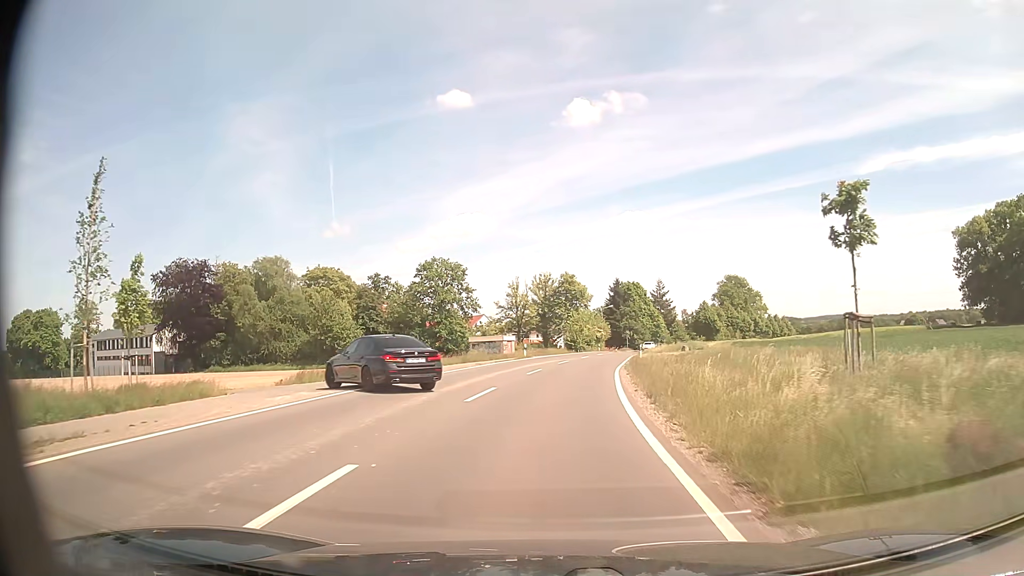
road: tertiary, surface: asphalt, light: Day
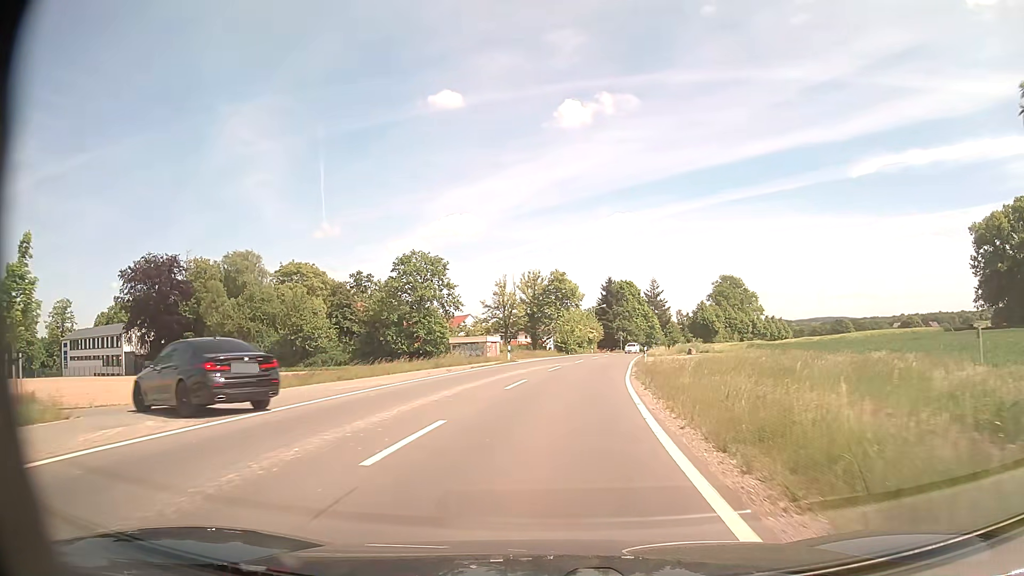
(0.0, +7.8) m; +1°
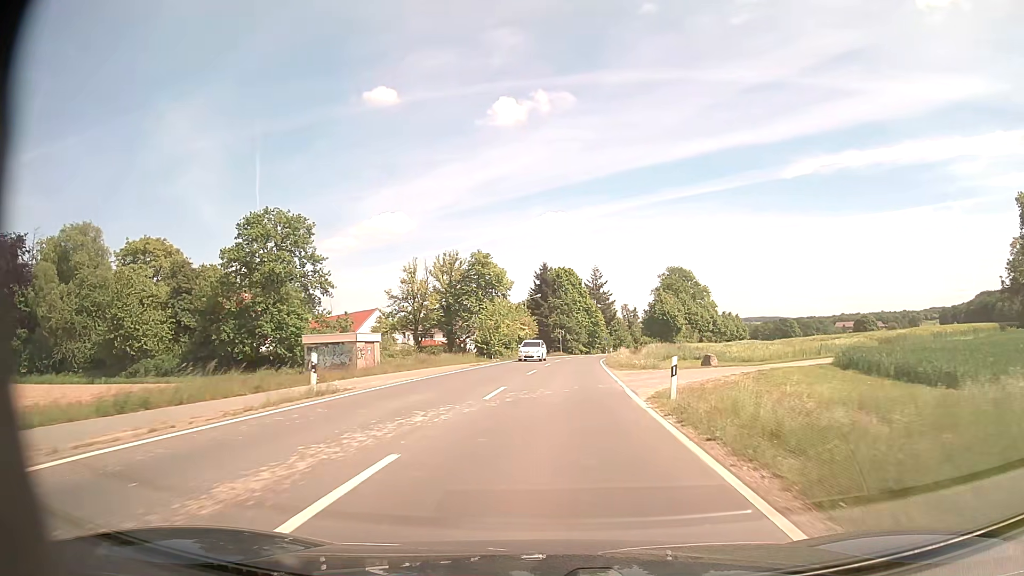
(+1.4, +27.1) m; +6°
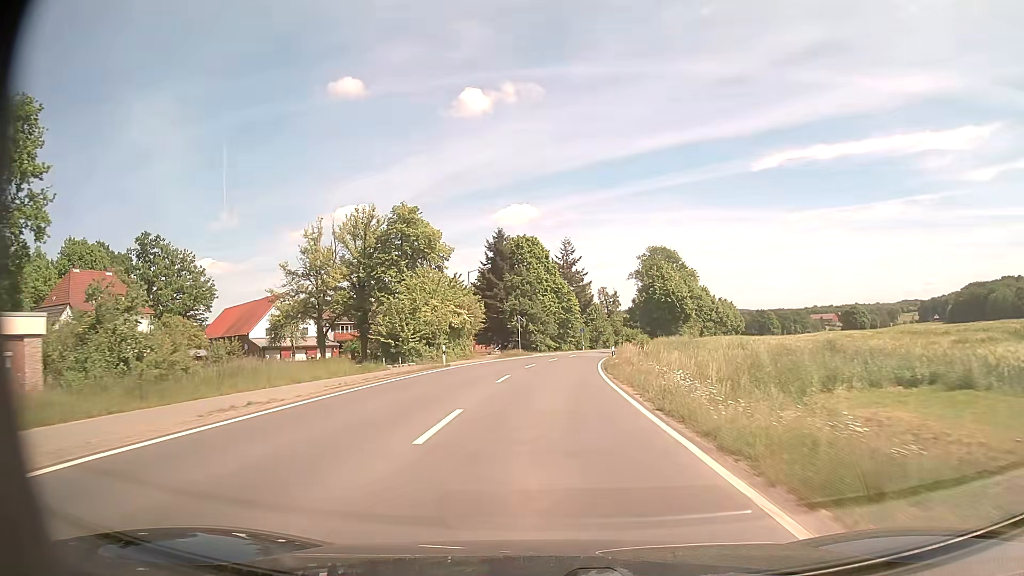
(+1.1, +31.5) m; +3°
